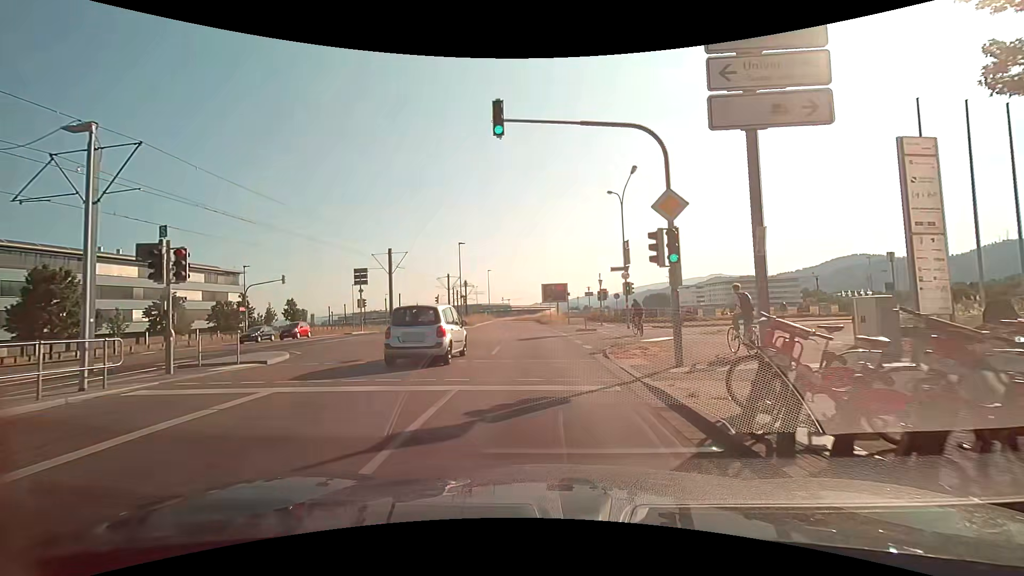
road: secondary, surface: asphalt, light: Day
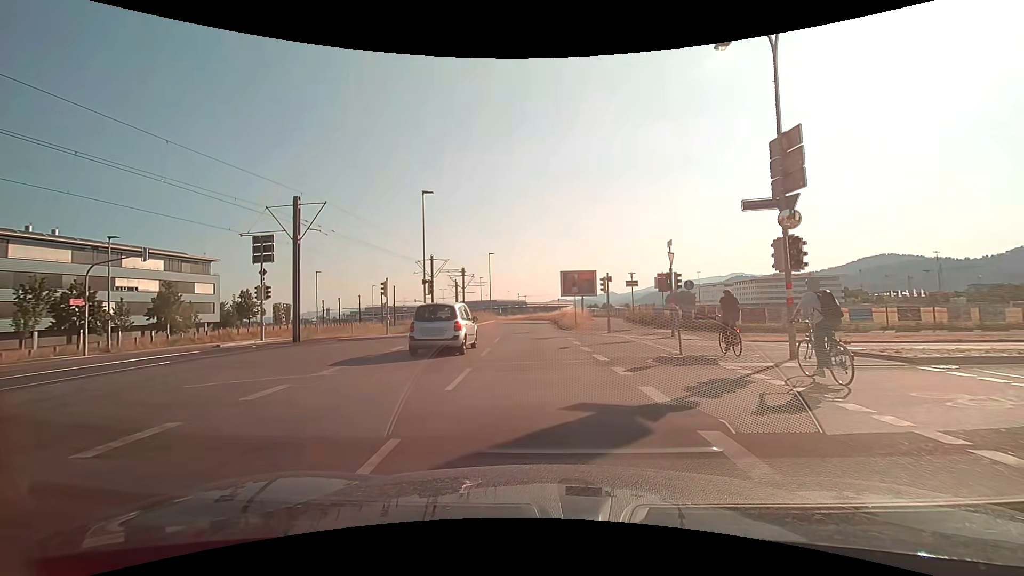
(-0.6, +19.9) m; -3°
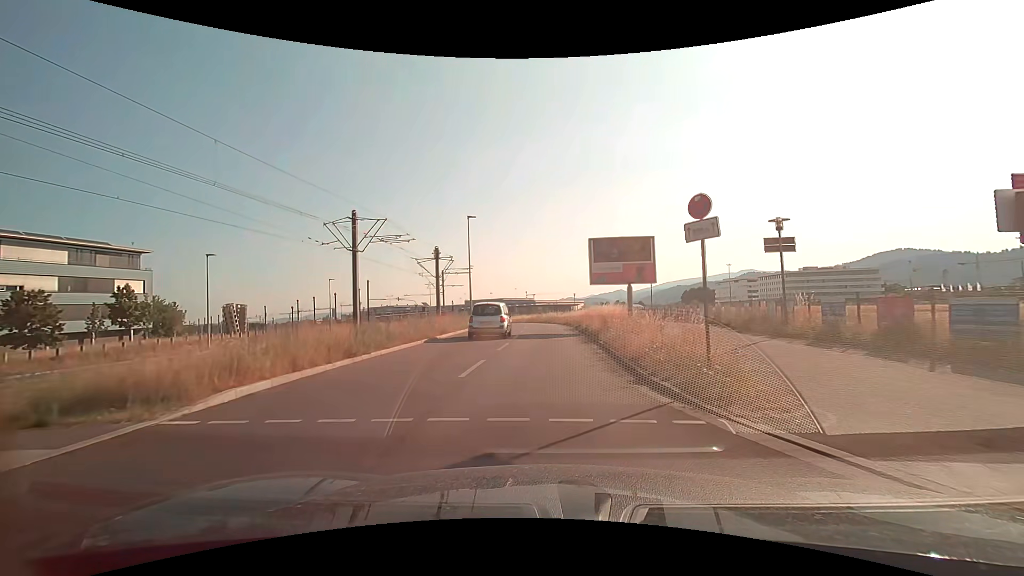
(-0.2, +23.7) m; -1°
(0, +10) (0, +20) (0, +30) (0, +40) (-1, +50) (-2, +60) (-4, +70) (-7, +79) (-10, +89) (-14, +98) m
